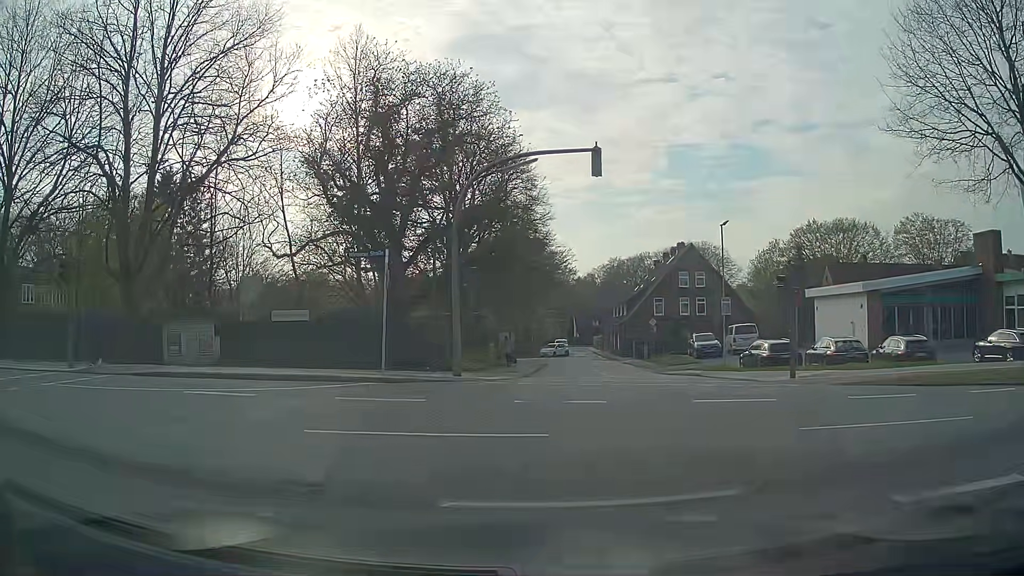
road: secondary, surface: asphalt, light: Day
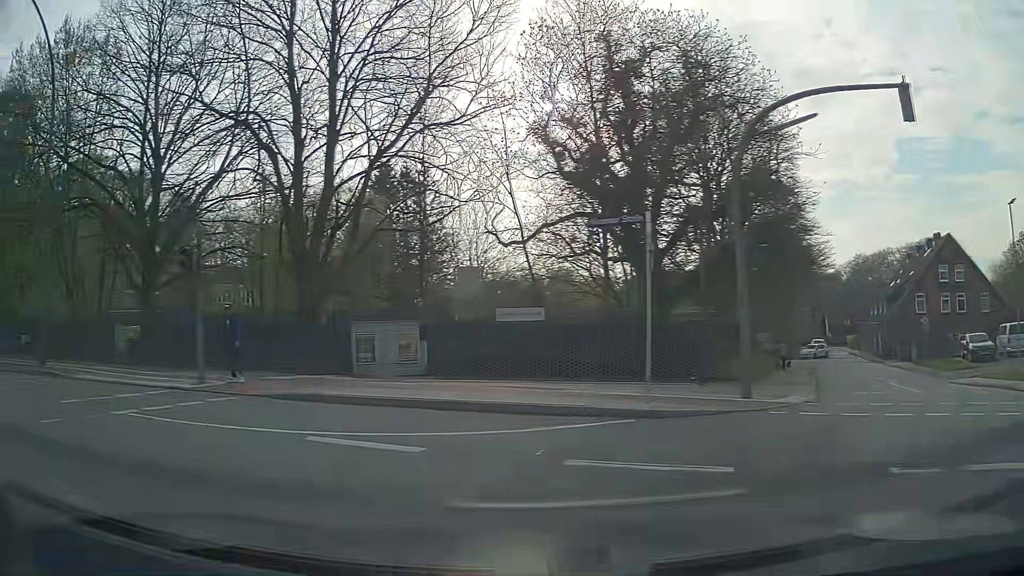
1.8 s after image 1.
(-0.6, +5.5) m; -21°
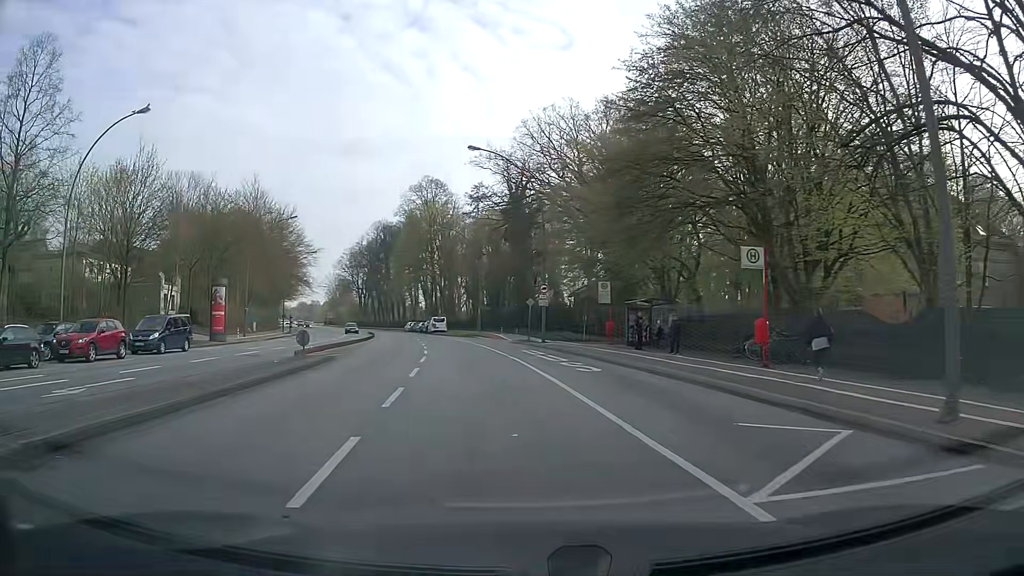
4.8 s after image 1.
(-8.2, +9.3) m; -67°
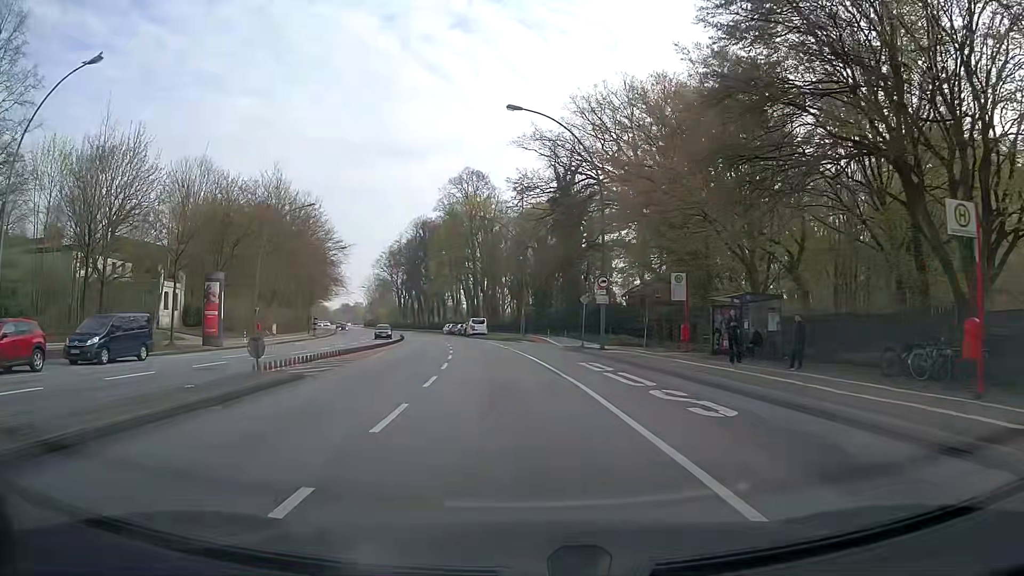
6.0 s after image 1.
(-0.3, +8.9) m; -4°
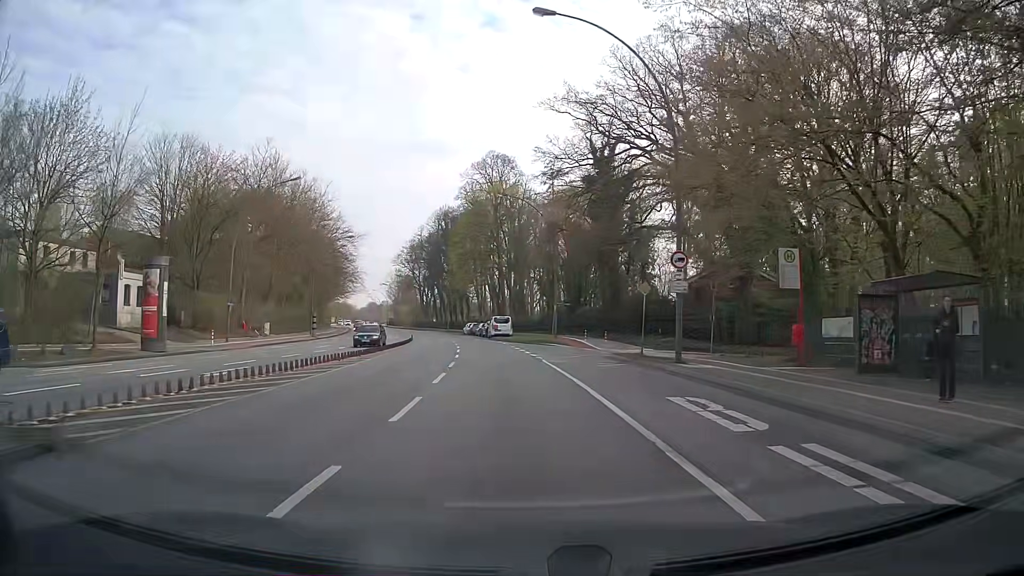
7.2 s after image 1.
(-0.1, +11.5) m; -1°
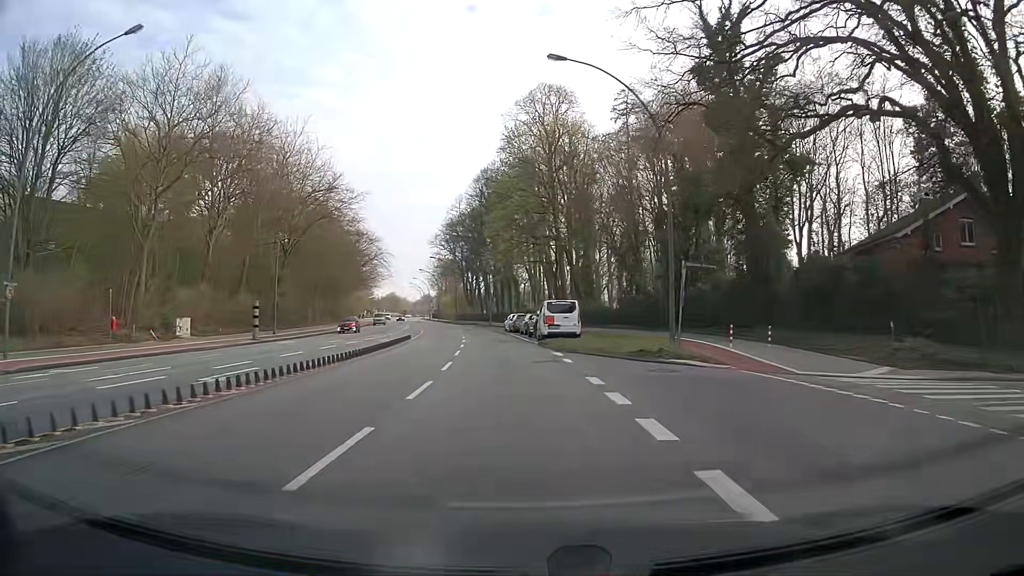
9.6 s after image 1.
(-1.4, +28.9) m; -5°
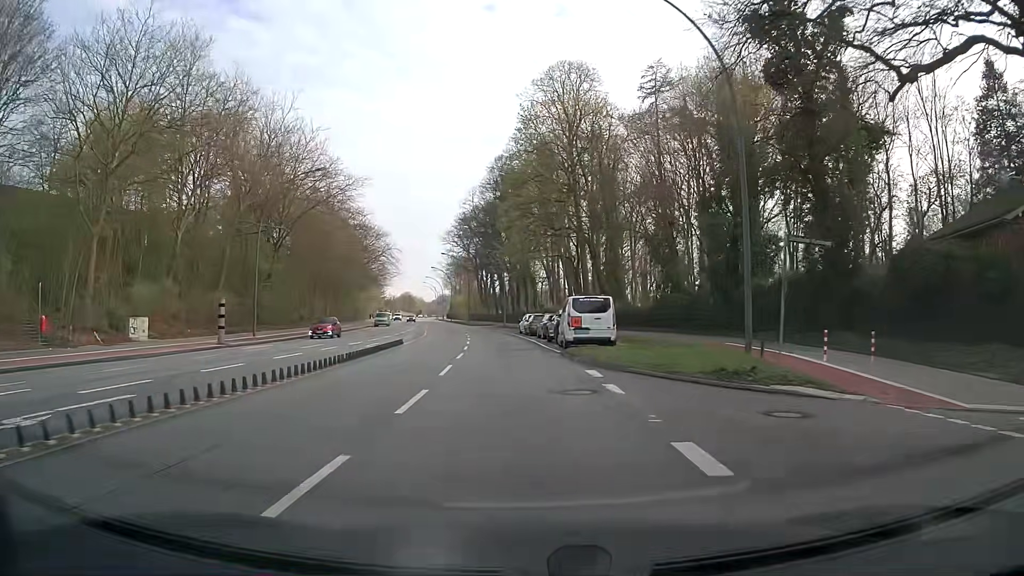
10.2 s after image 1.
(-0.1, +7.7) m; -2°
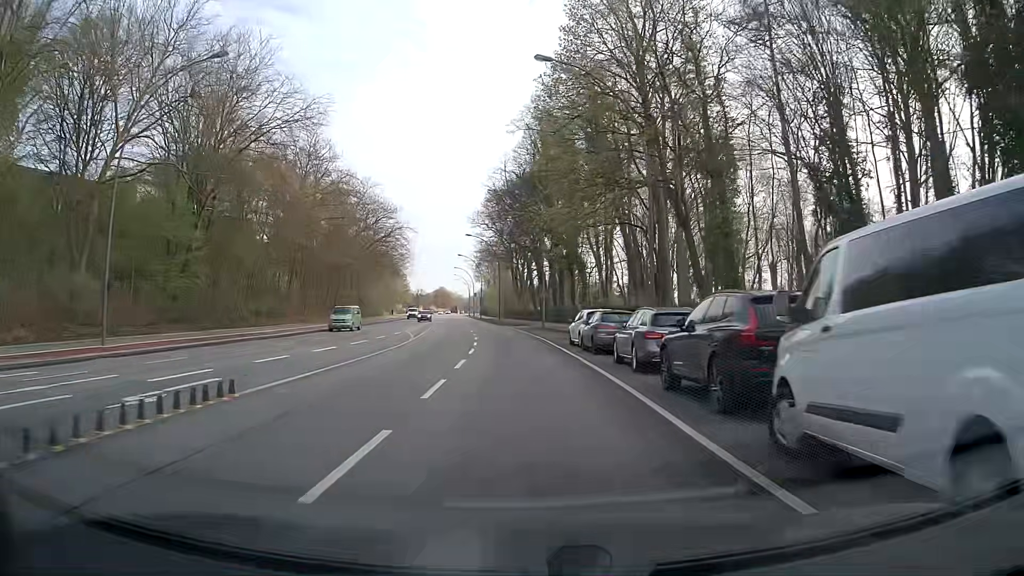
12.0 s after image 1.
(-0.7, +23.0) m; -3°
